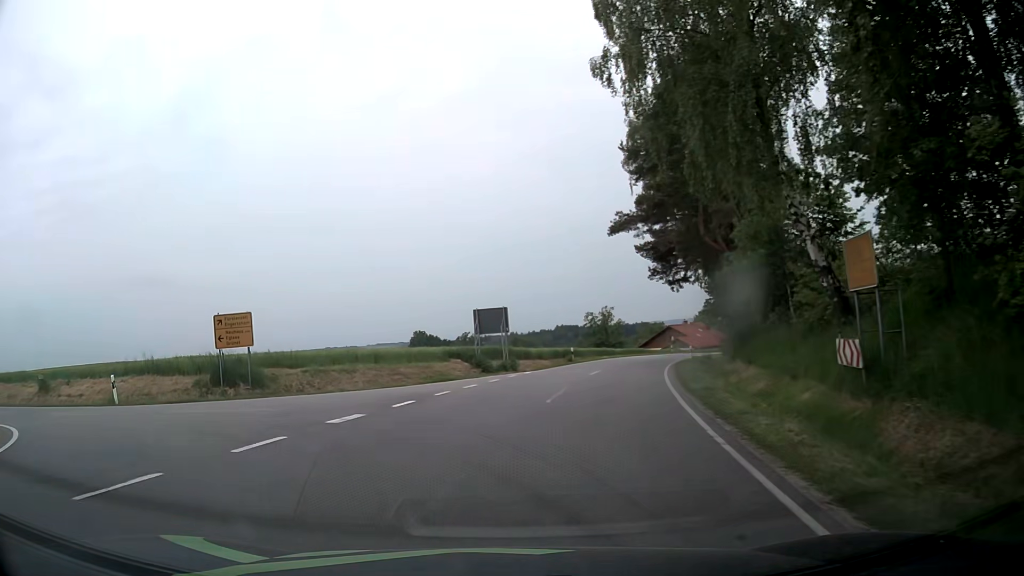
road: tertiary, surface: asphalt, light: Day
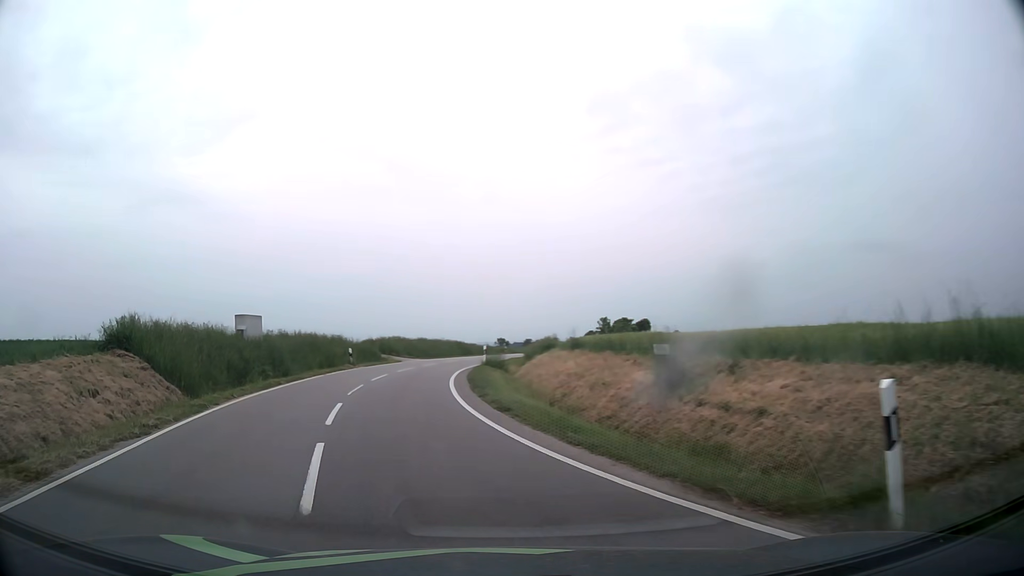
(-9.8, +17.0) m; -63°
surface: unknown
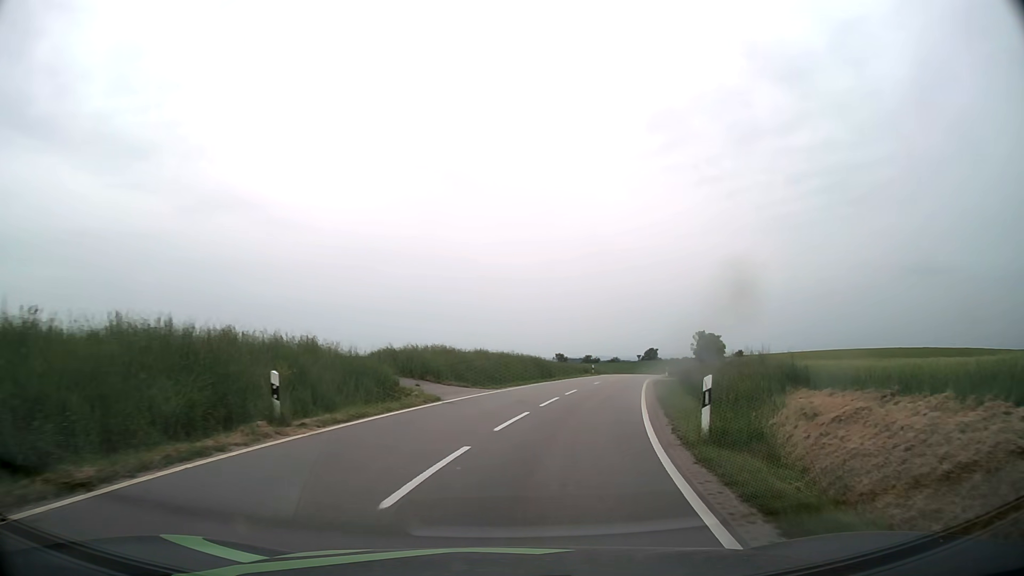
(-3.2, +23.8) m; -5°
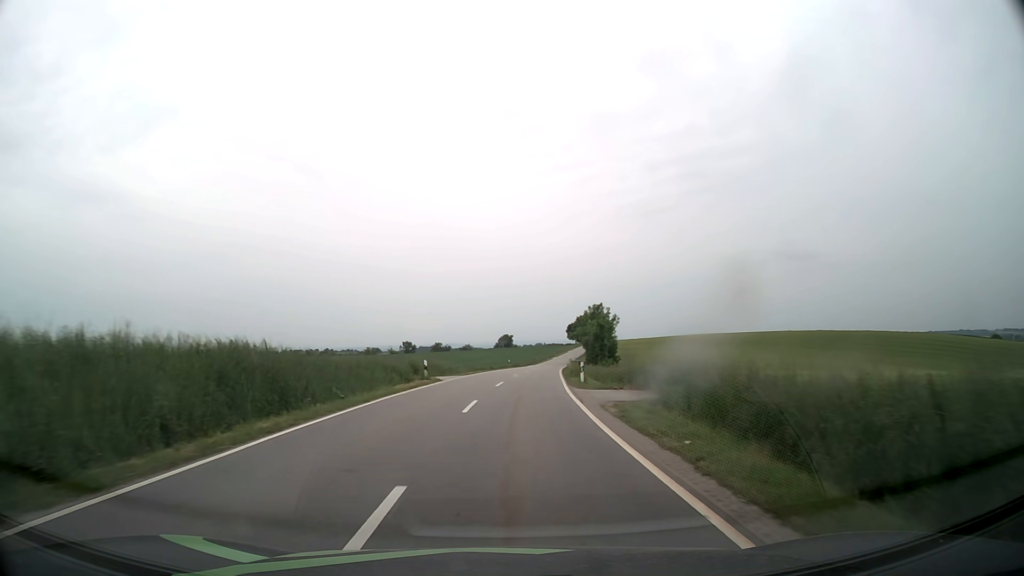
(+5.0, +33.5) m; +13°
(0, +10) (0, +20) (+1, +30) (+1, +40) (+2, +50) (+3, +60) (+4, +70) (+5, +80) (+6, +90) (+7, +100) m
